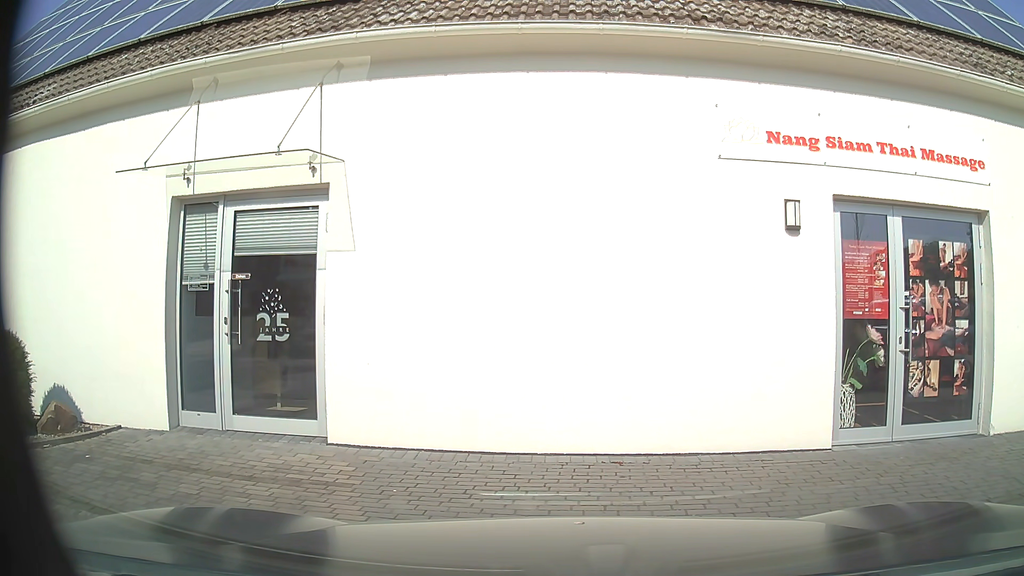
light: Day
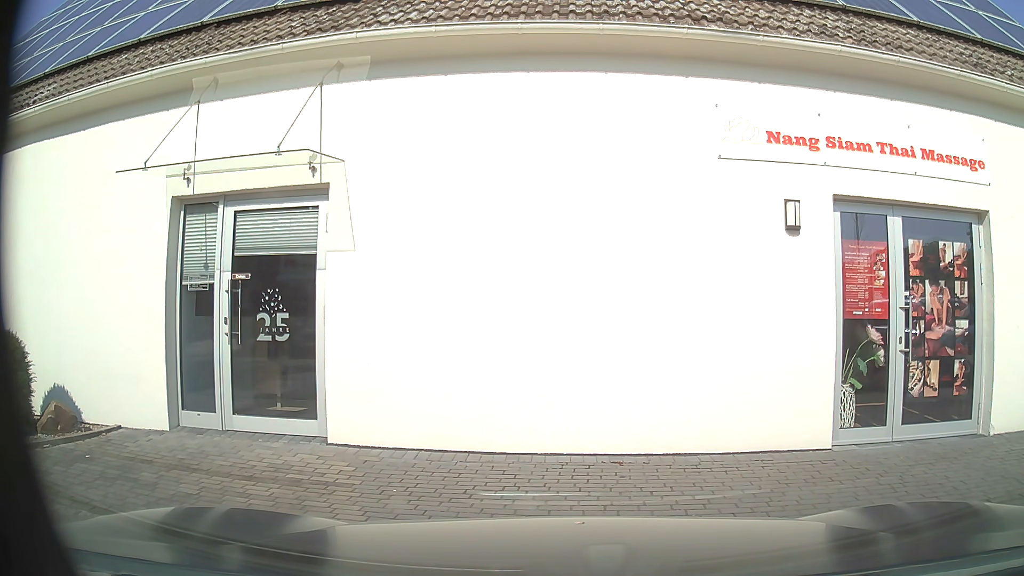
(0.0, 0.0) m; 0°
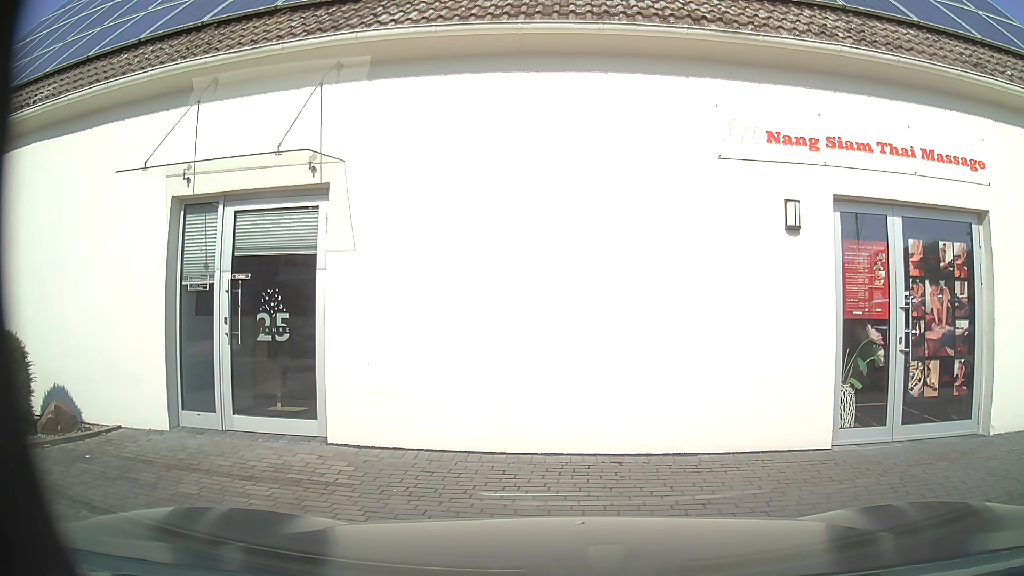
(0.0, 0.0) m; 0°
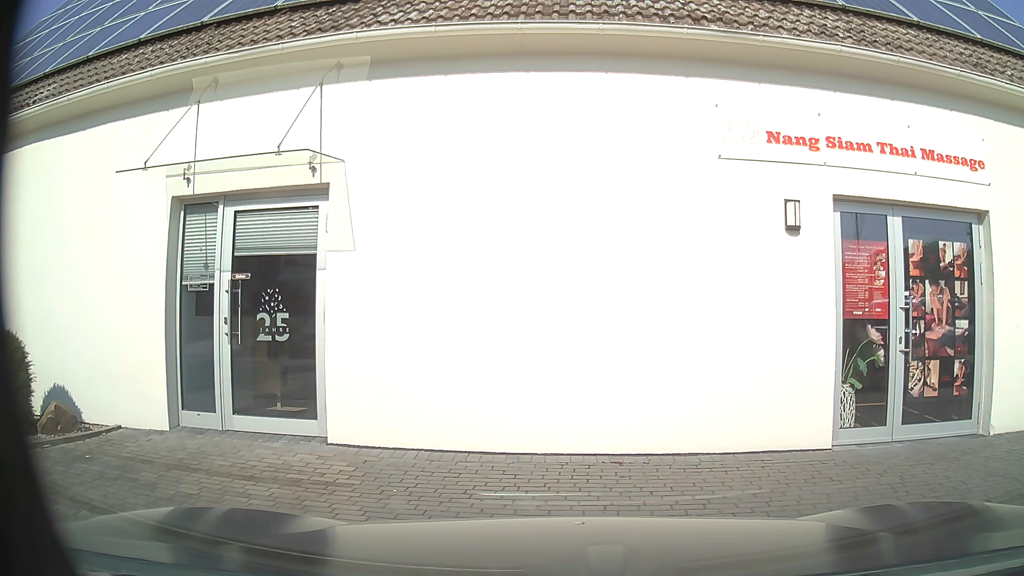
(0.0, 0.0) m; 0°
